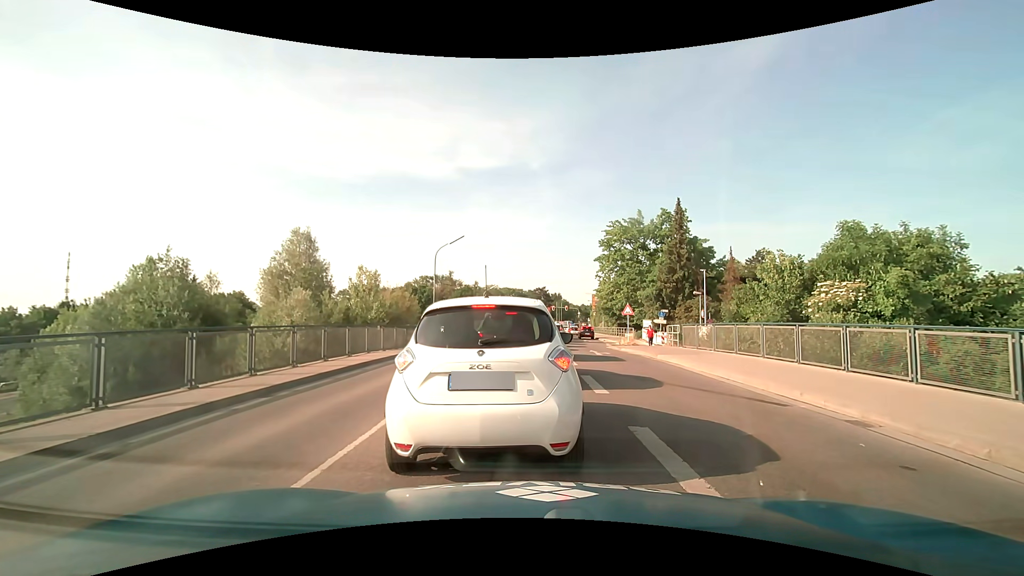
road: secondary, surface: asphalt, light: Day
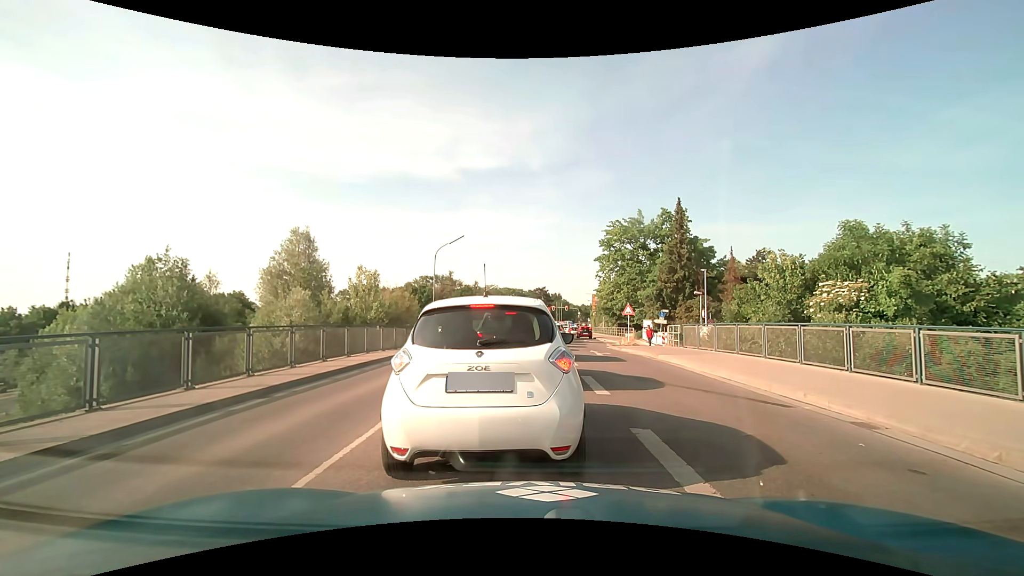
(0.0, +0.1) m; 0°
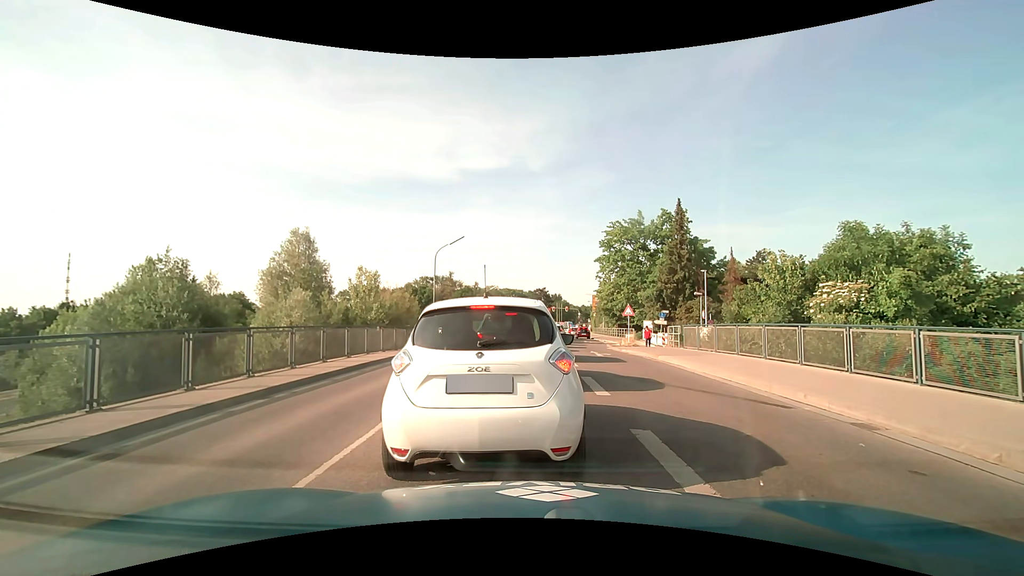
(0.0, 0.0) m; 0°
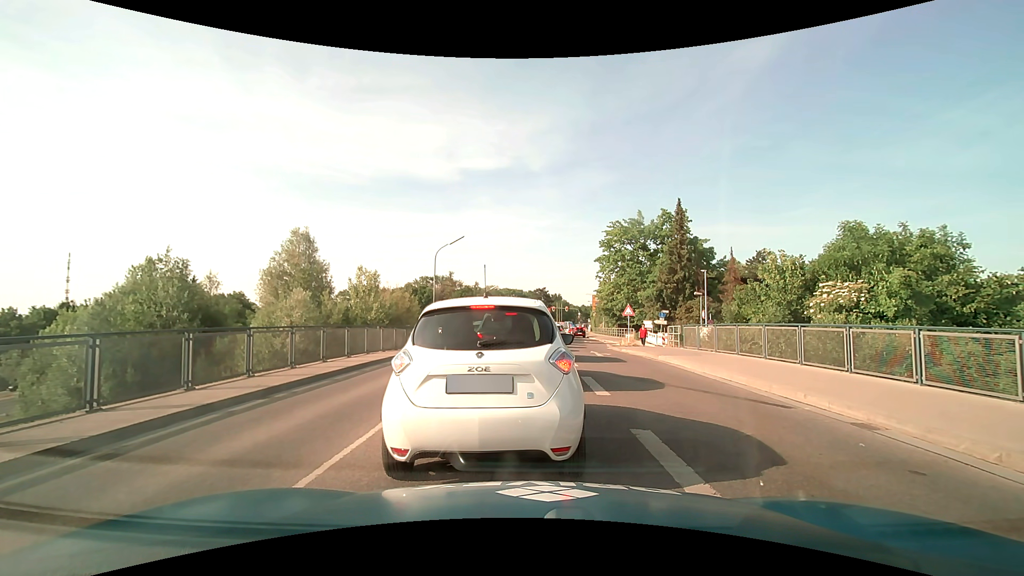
(0.0, 0.0) m; 0°
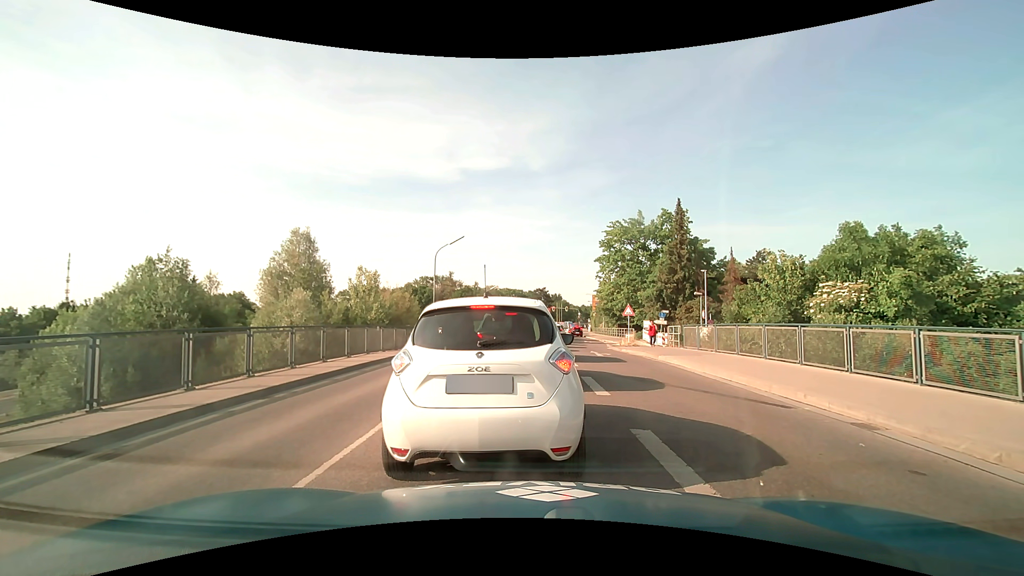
(0.0, 0.0) m; 0°
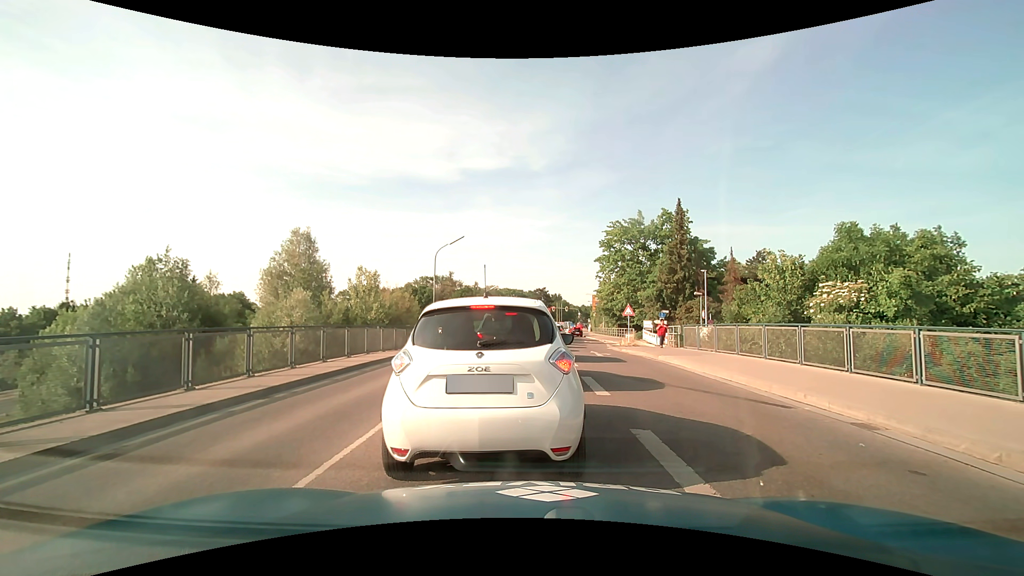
(0.0, 0.0) m; 0°
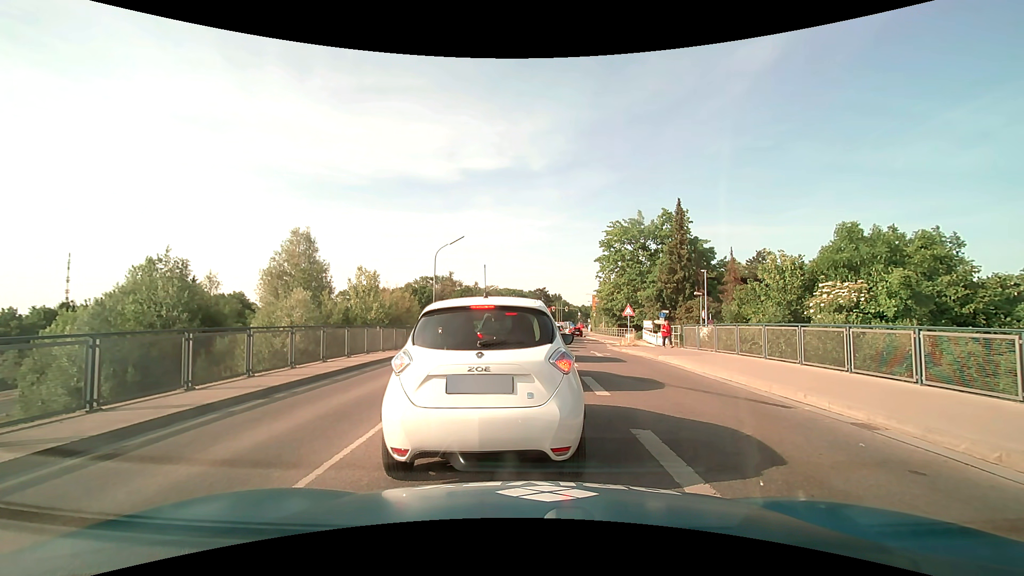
(0.0, 0.0) m; 0°
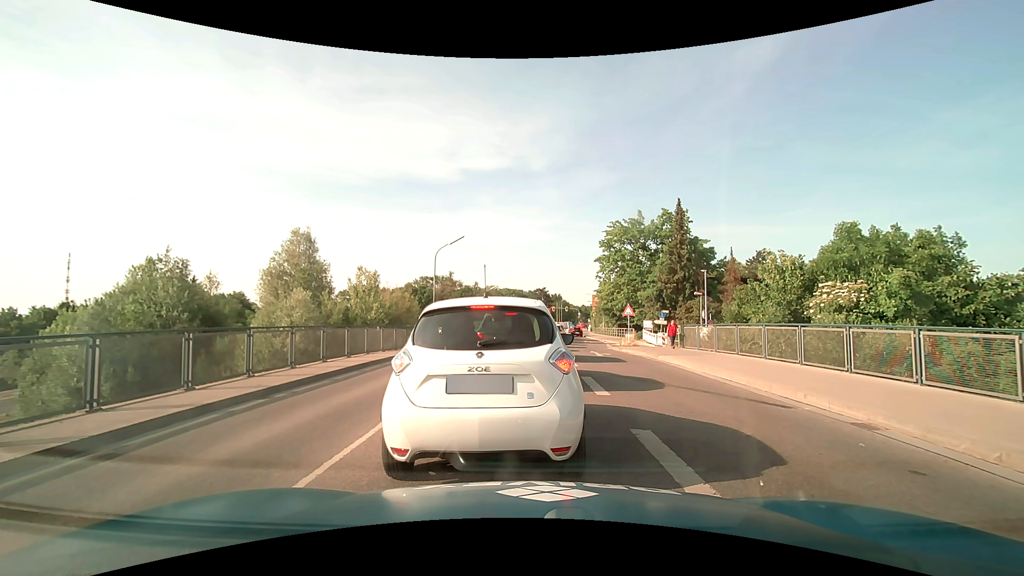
(0.0, 0.0) m; 0°
